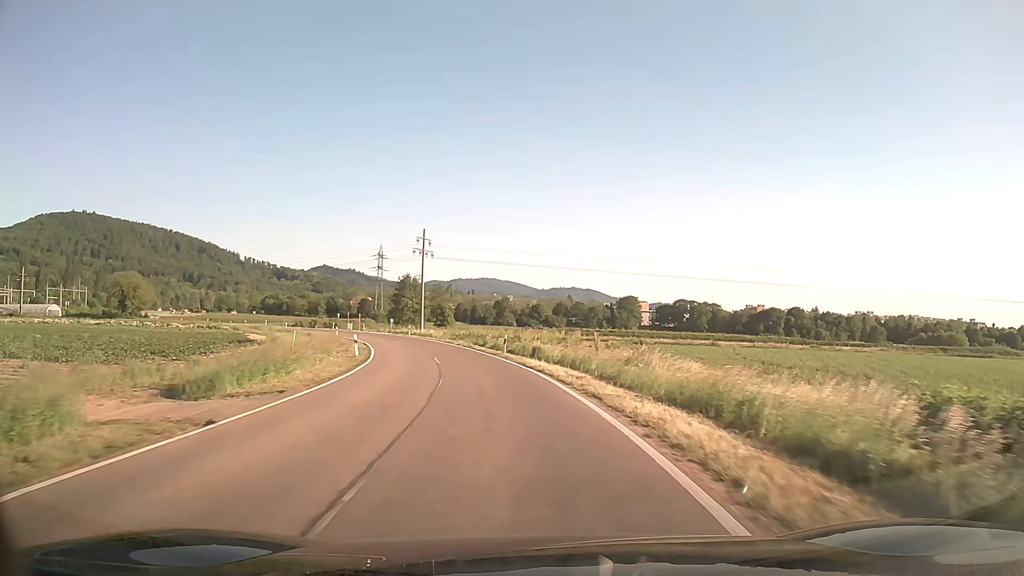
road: tertiary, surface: asphalt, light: Day
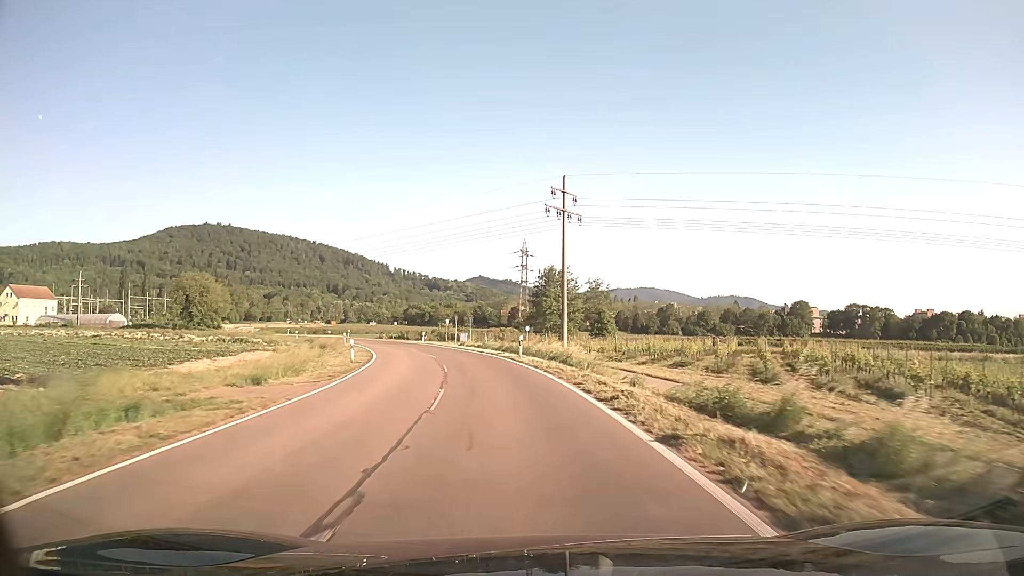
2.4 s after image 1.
(-4.5, +38.1) m; -13°
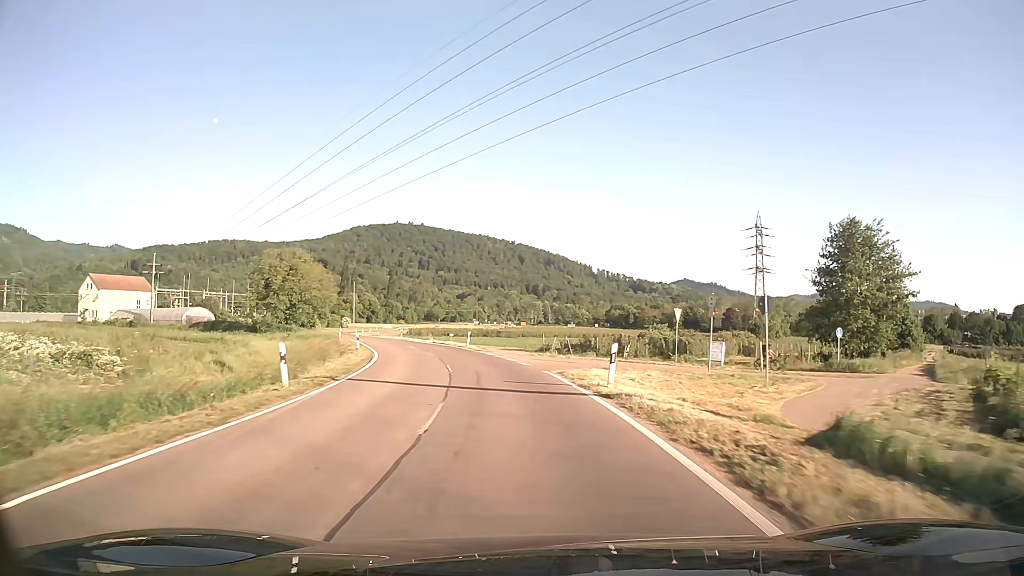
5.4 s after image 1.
(-7.1, +47.8) m; -17°
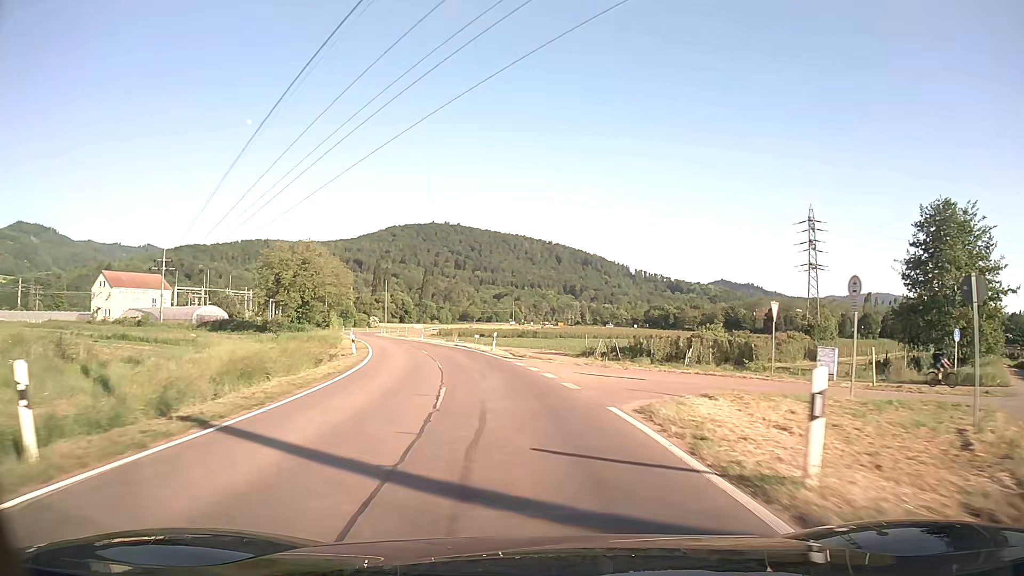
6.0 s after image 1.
(-0.3, +9.8) m; -3°
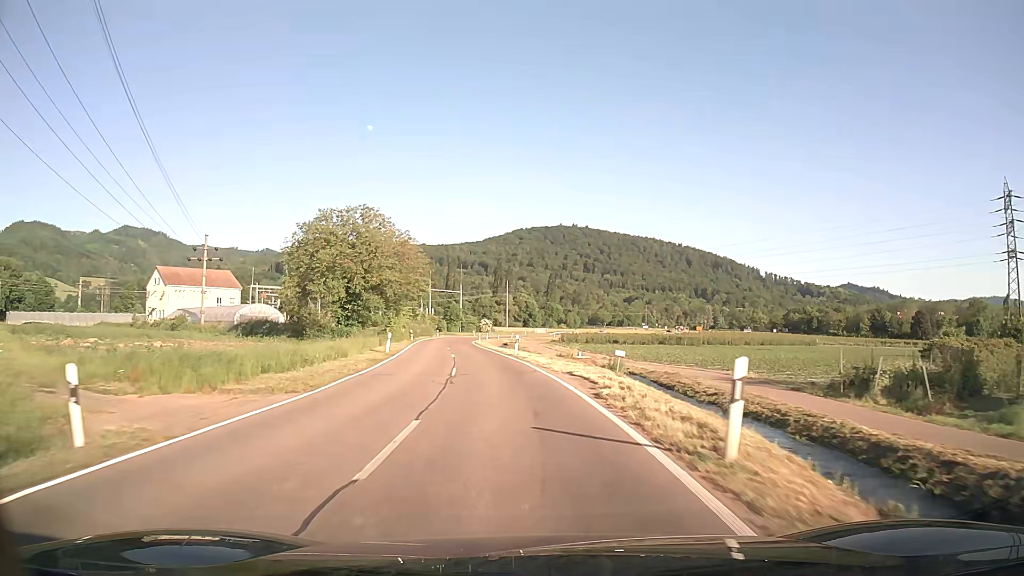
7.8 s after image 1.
(-2.6, +29.3) m; -11°
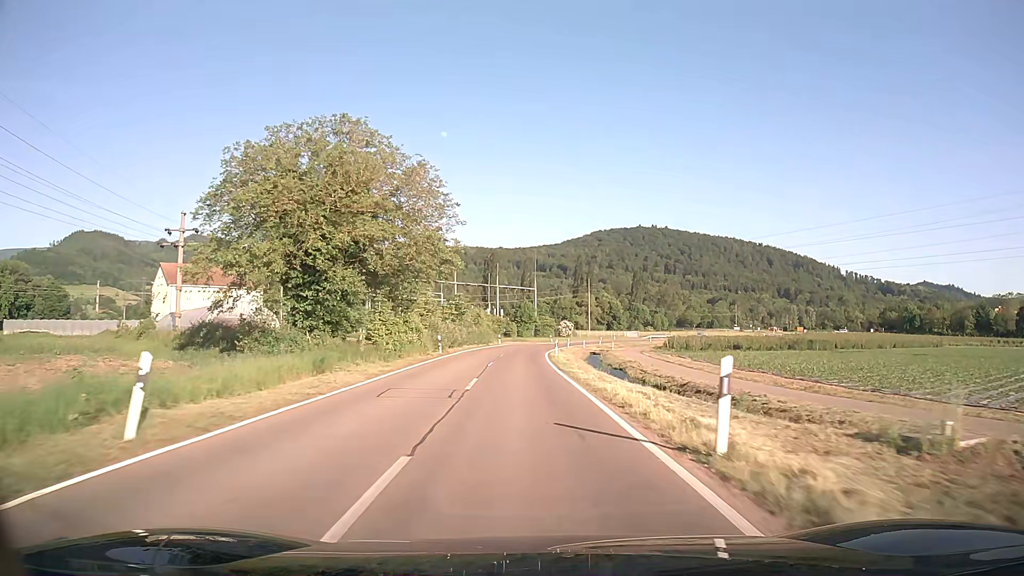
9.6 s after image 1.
(-2.0, +29.8) m; -7°
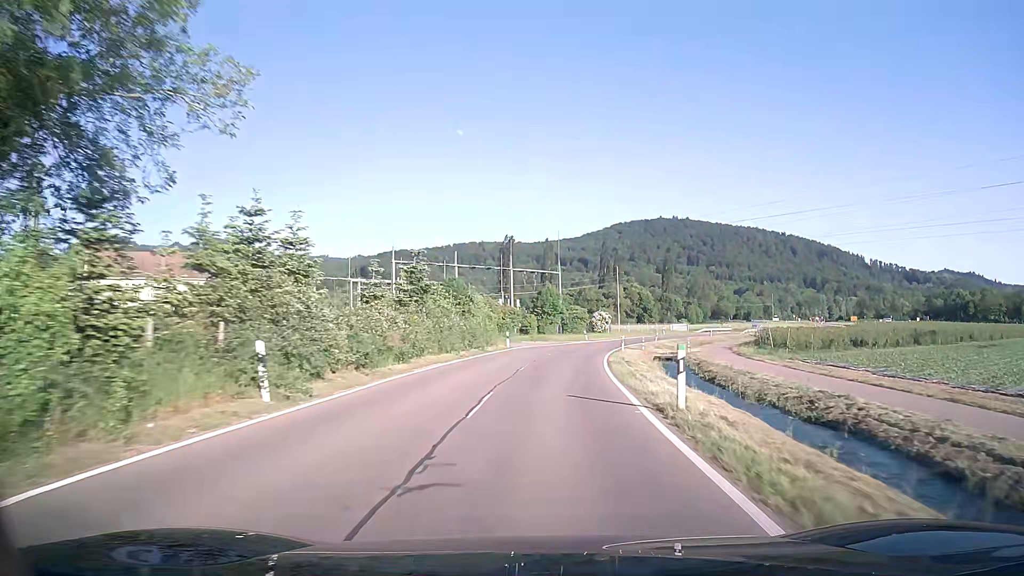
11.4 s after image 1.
(-0.7, +30.4) m; -2°
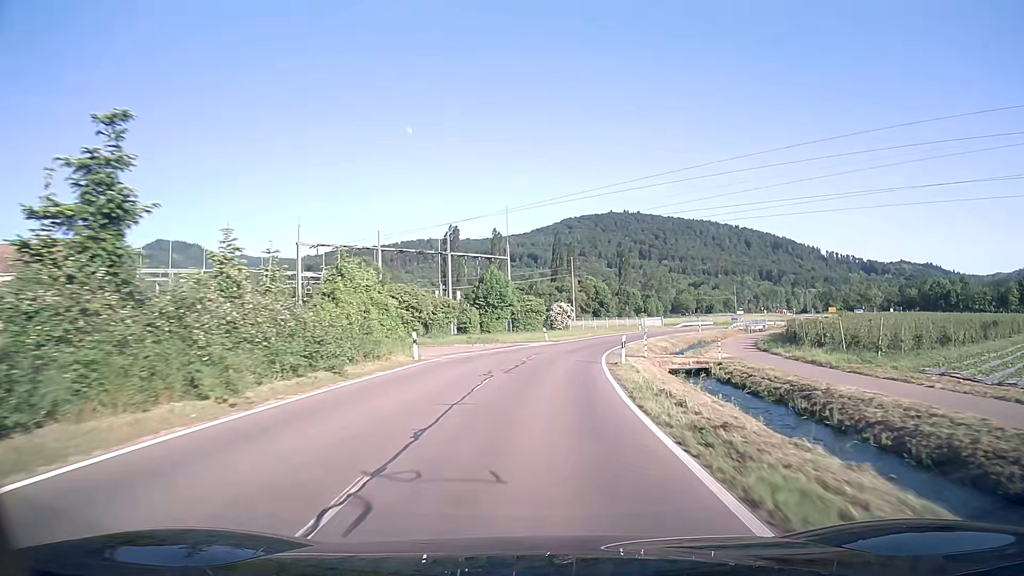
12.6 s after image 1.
(+0.6, +20.3) m; +4°
(0, +10) (+1, +20) (+1, +30) (+3, +40) (+5, +50) (+8, +59) (+12, +68) (+16, +78) (+20, +86) (+26, +95) m
